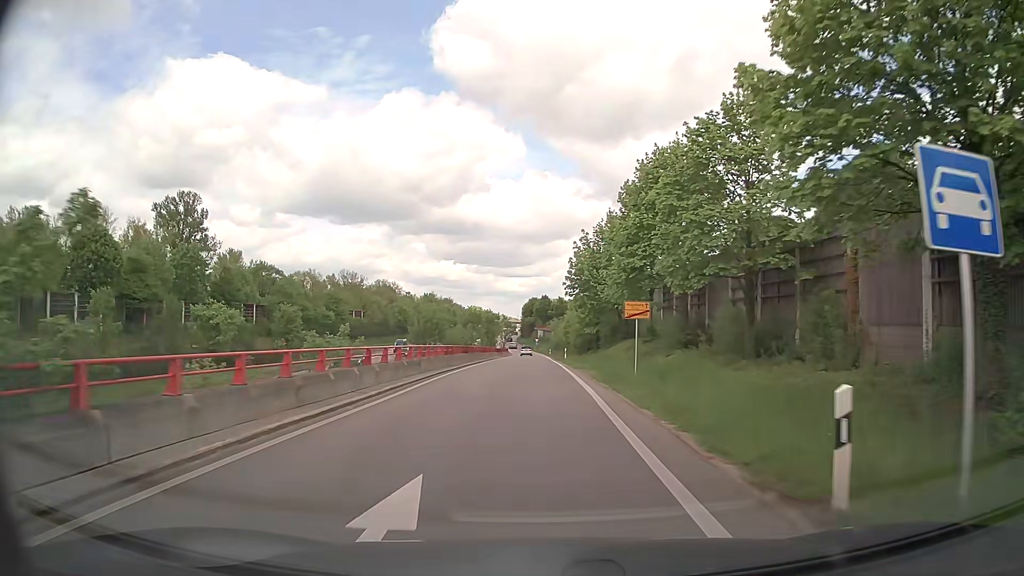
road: trunk_link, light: Day
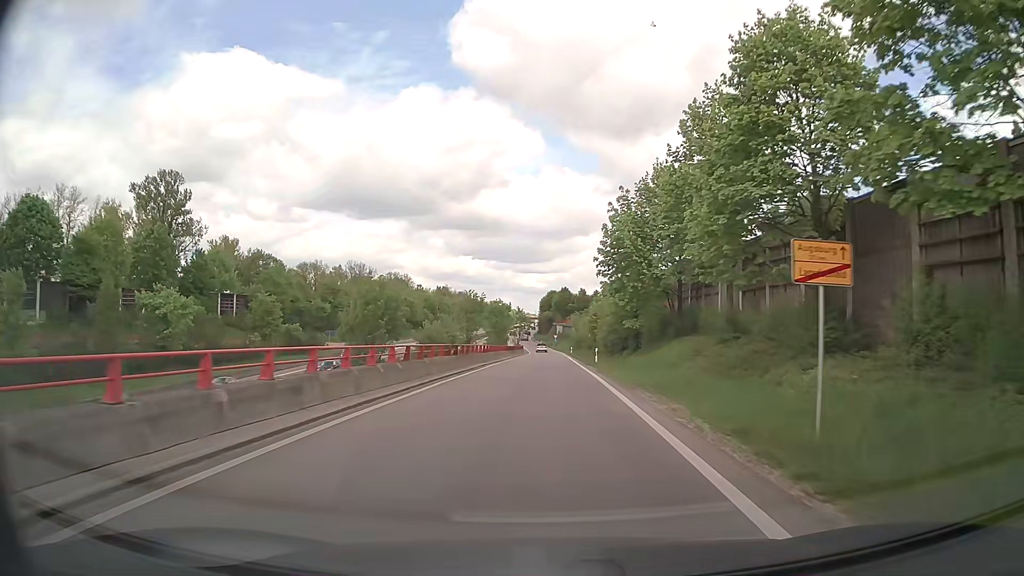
(-0.3, +15.1) m; -1°
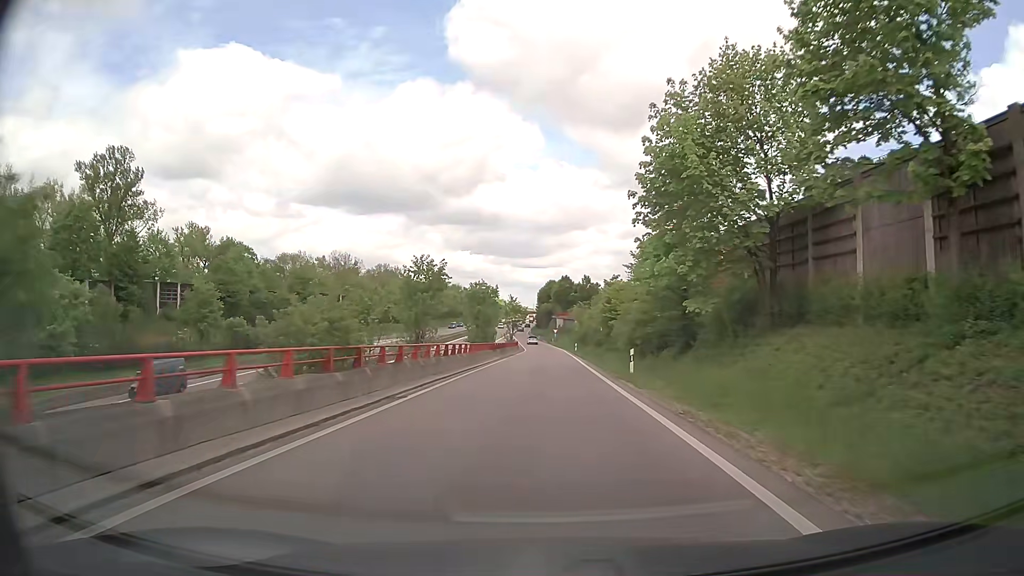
(0.0, +17.1) m; 0°
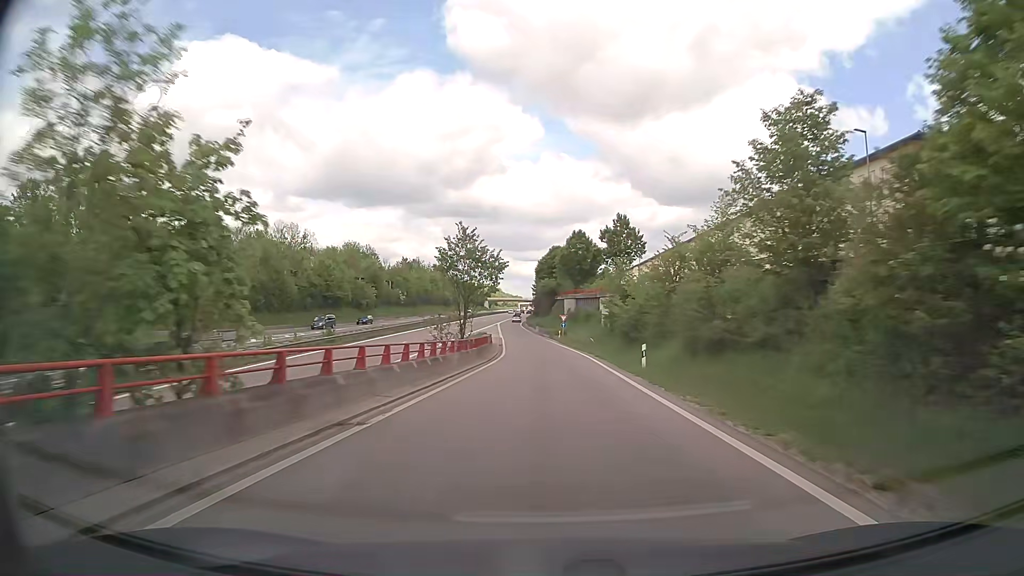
(+0.3, +51.5) m; 0°
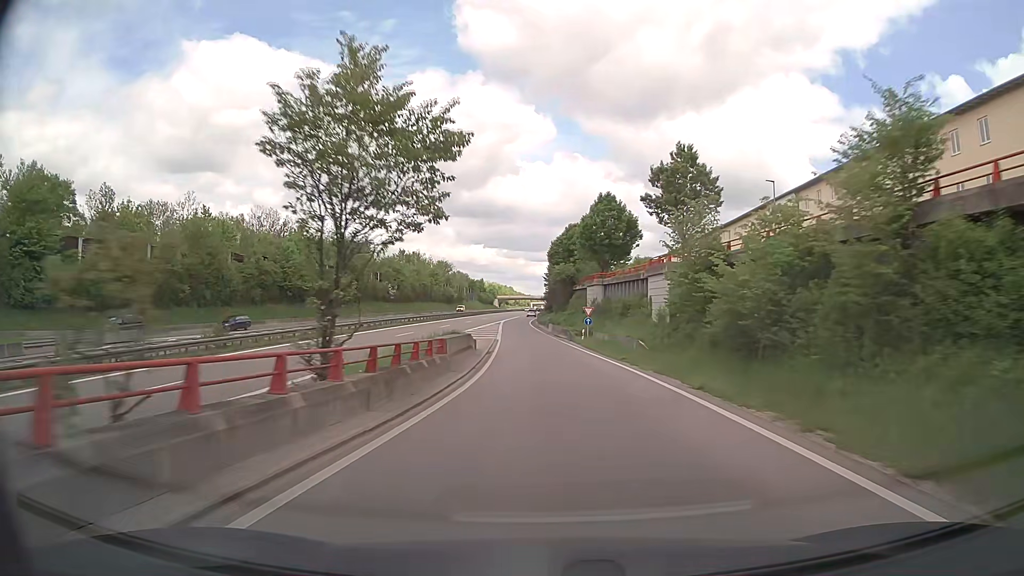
(-0.3, +23.2) m; -1°
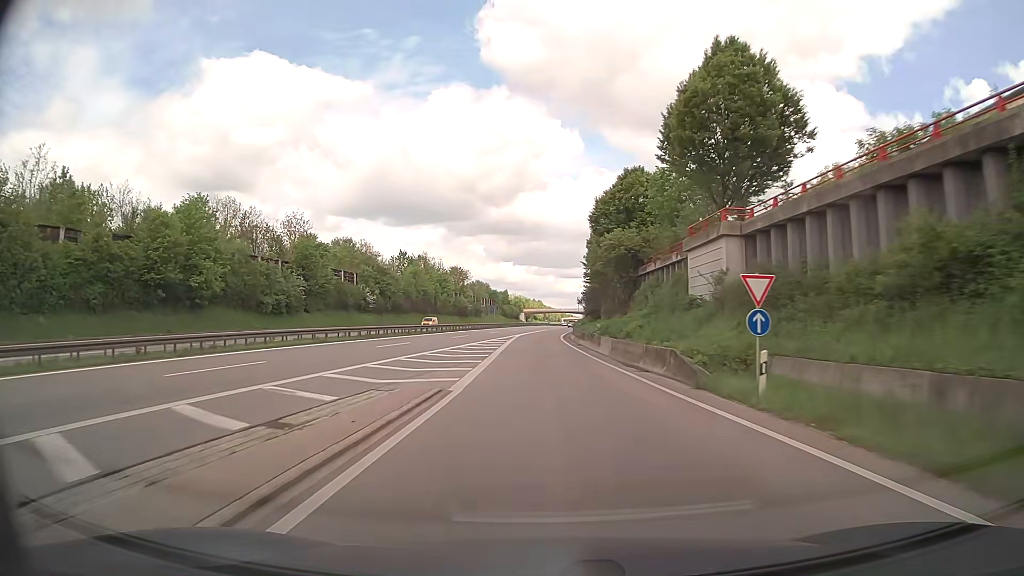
(-0.9, +36.8) m; -3°
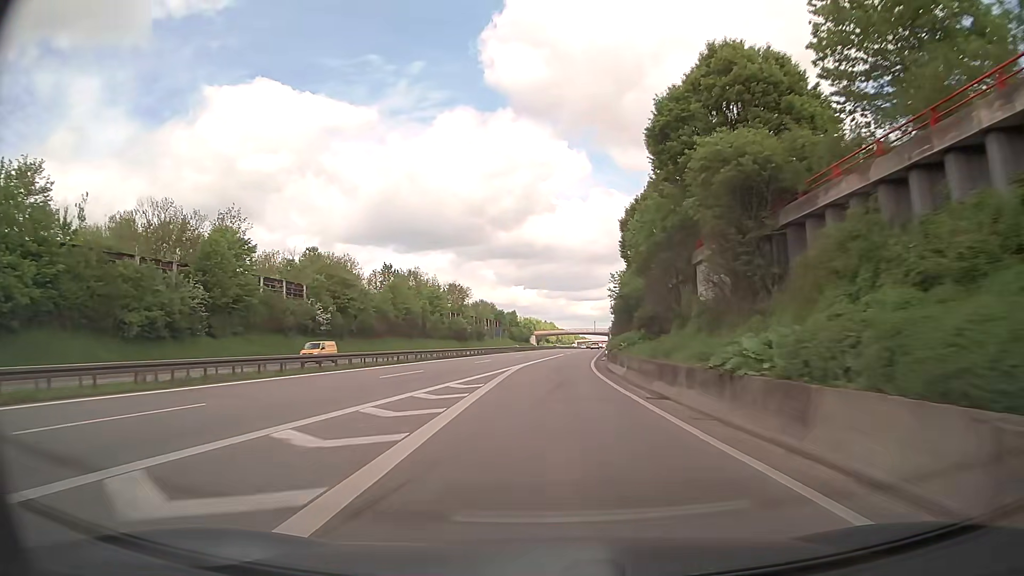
(-0.3, +26.7) m; -1°
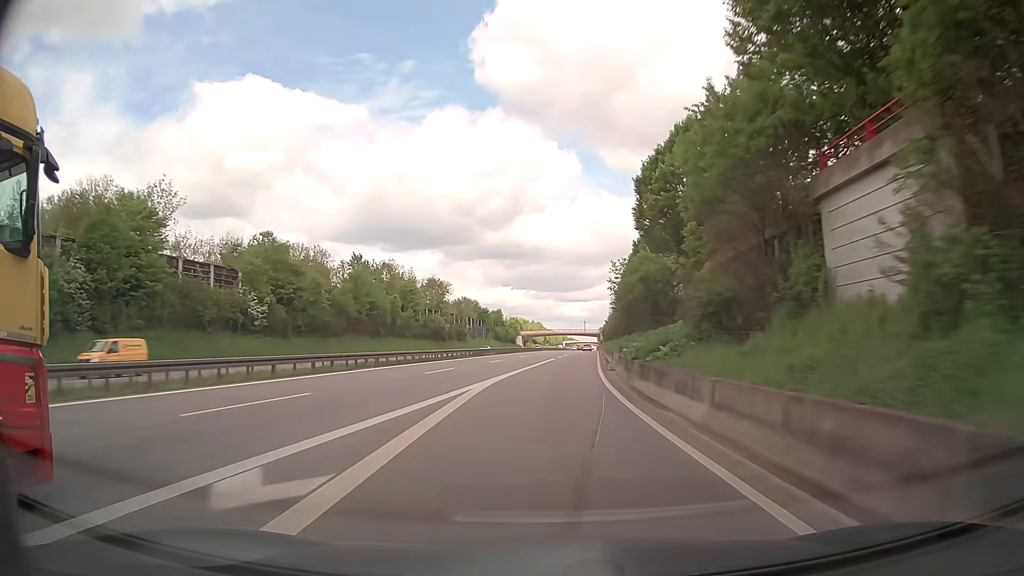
(0.0, +14.7) m; 0°
(0, +10) (+1, +20) (+1, +30) (+2, +40) (+3, +50) (+3, +60) (+4, +70) (+5, +80) (+6, +90) (+6, +100) m
